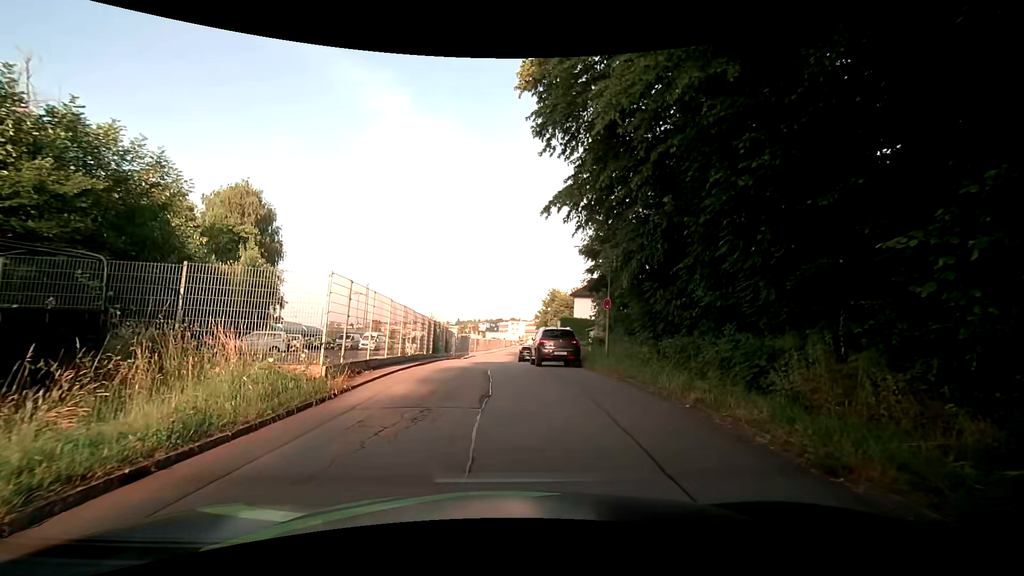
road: residential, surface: asphalt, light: Day
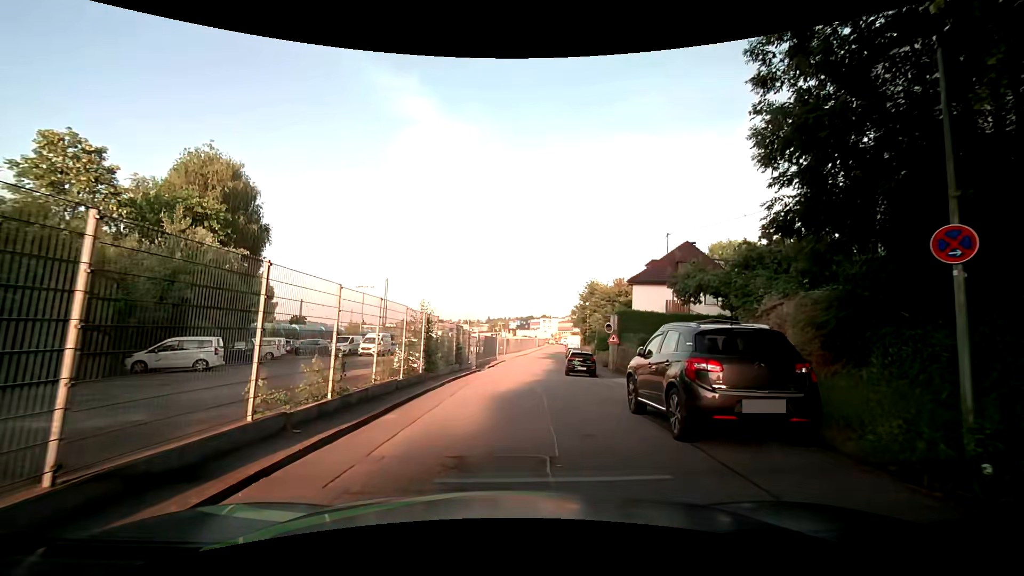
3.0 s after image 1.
(-0.9, +13.5) m; -5°
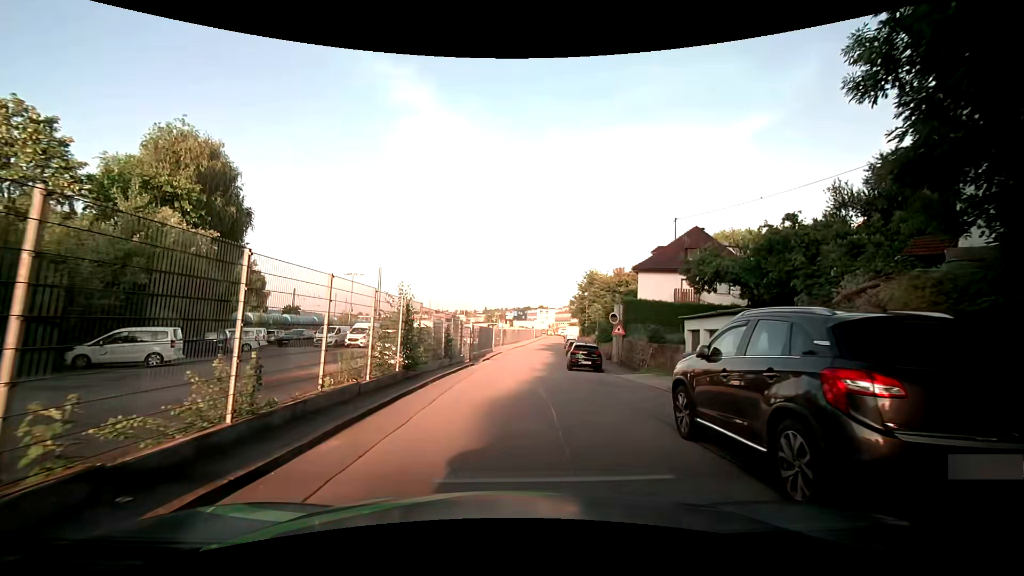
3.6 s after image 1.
(0.0, +3.0) m; +1°
(0, +10) (0, +20) (+1, +30) (+2, +40) (+3, +50) (+4, +60) (+5, +70) (+6, +80) (+7, +90) (+8, +100) m
